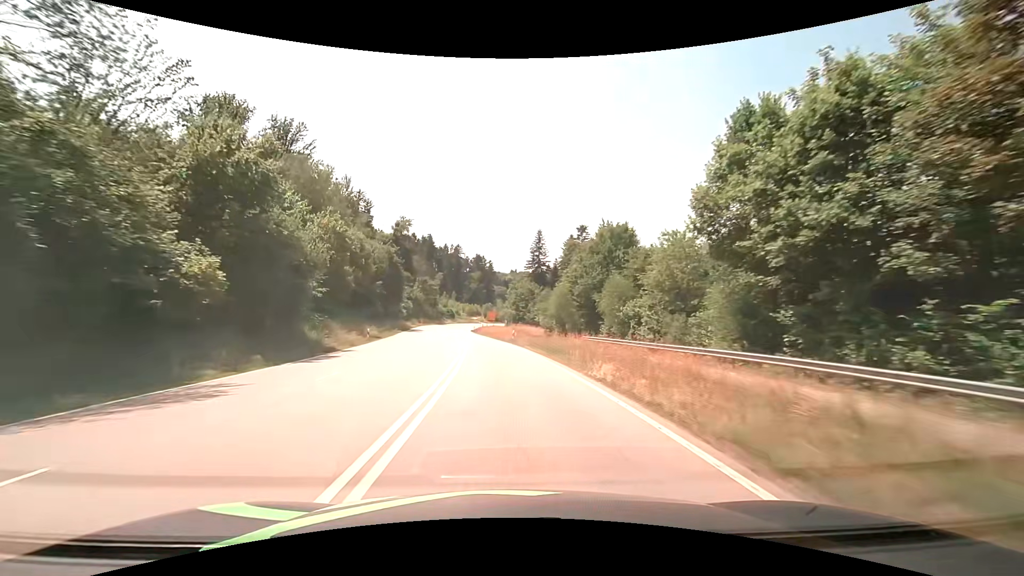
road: secondary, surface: asphalt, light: Day
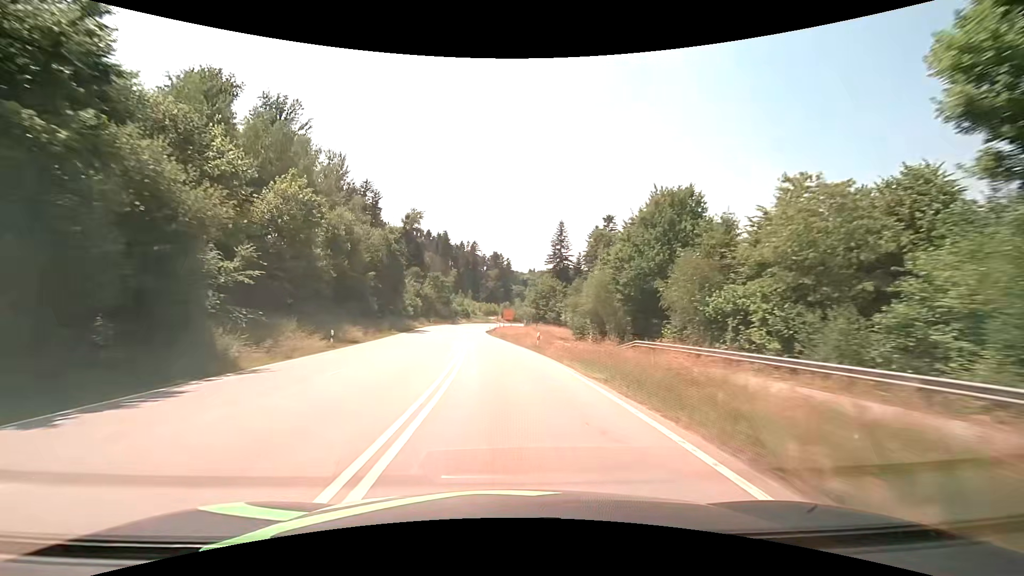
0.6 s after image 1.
(-0.2, +12.5) m; -2°
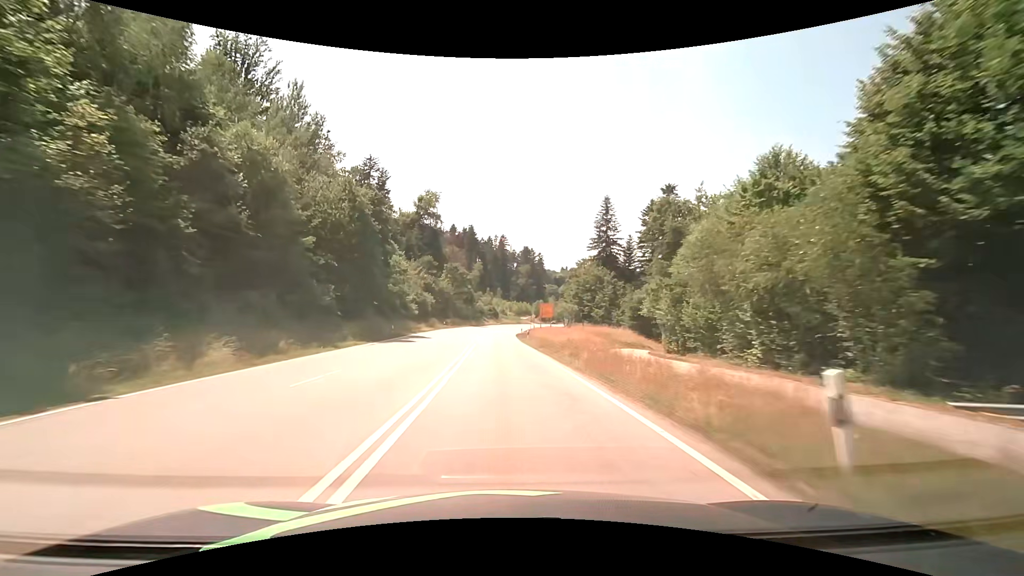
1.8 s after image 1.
(-0.6, +25.0) m; -3°
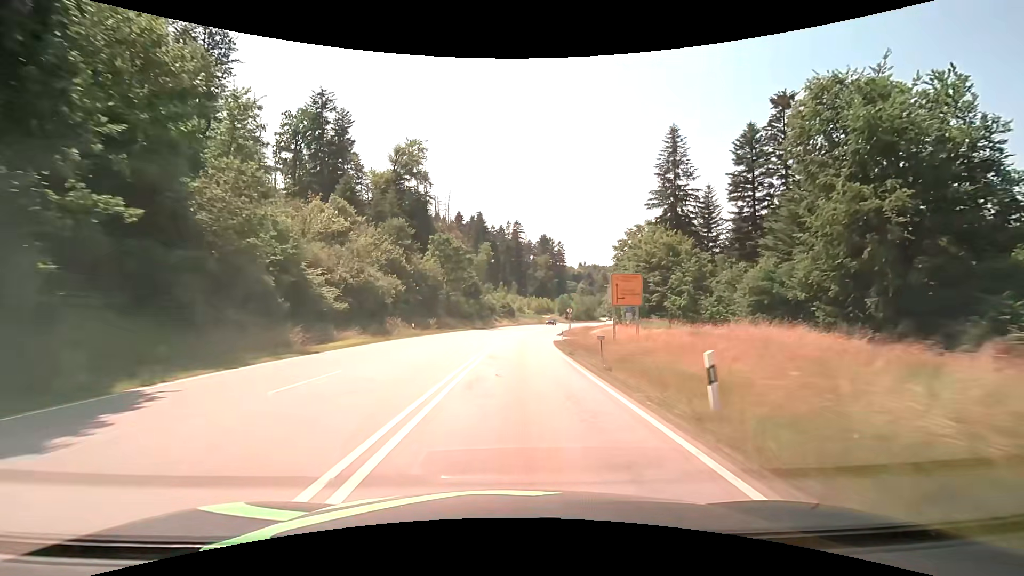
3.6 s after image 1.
(-1.0, +37.3) m; -2°
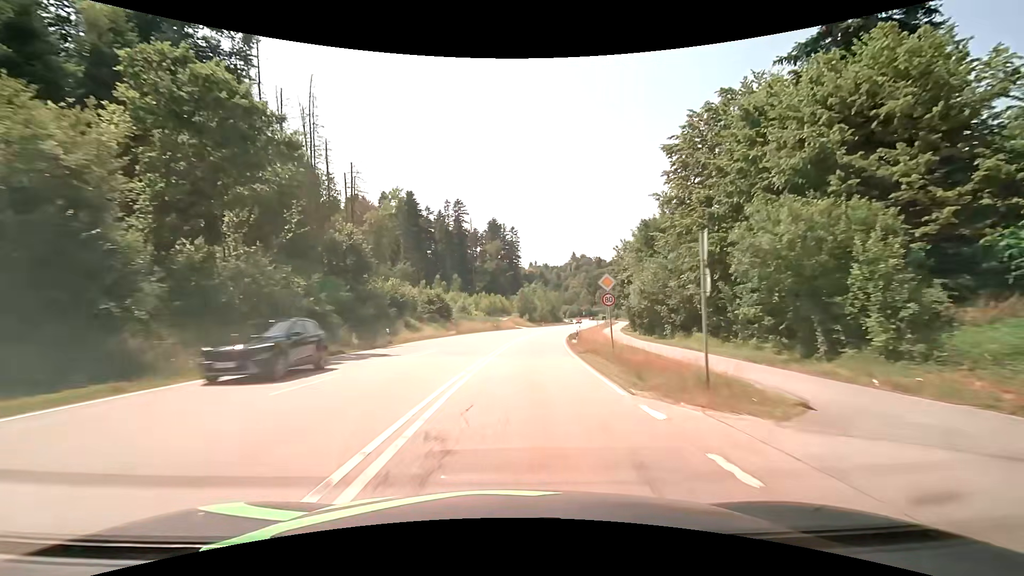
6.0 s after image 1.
(+1.8, +48.0) m; +5°
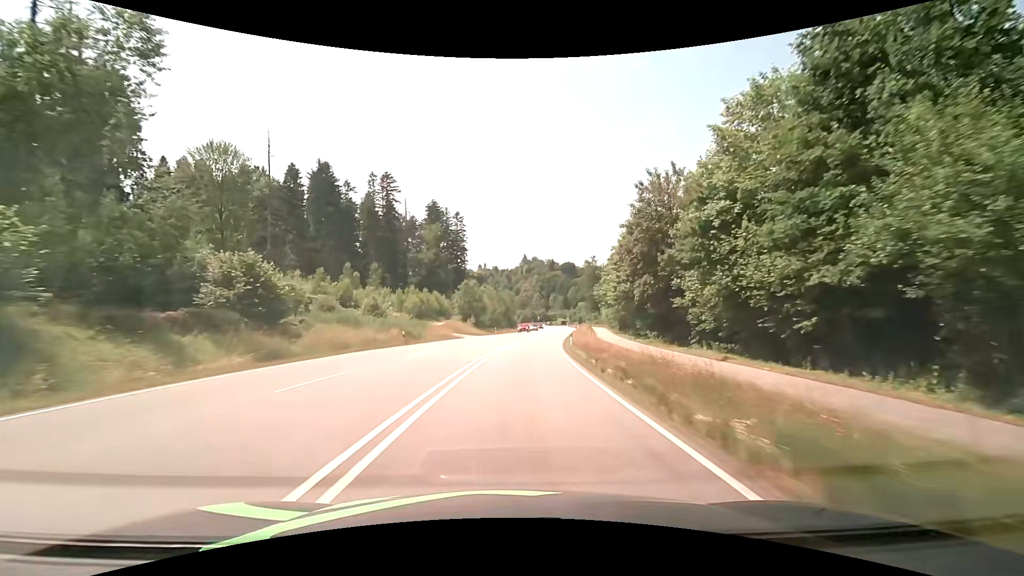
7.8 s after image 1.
(+1.9, +34.7) m; +7°
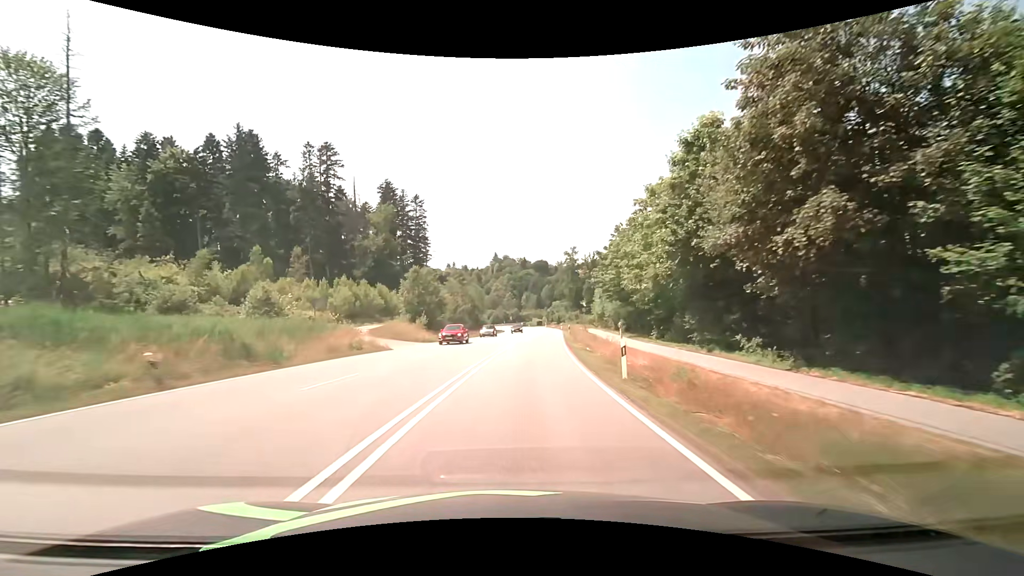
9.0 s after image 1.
(+0.4, +22.5) m; +3°
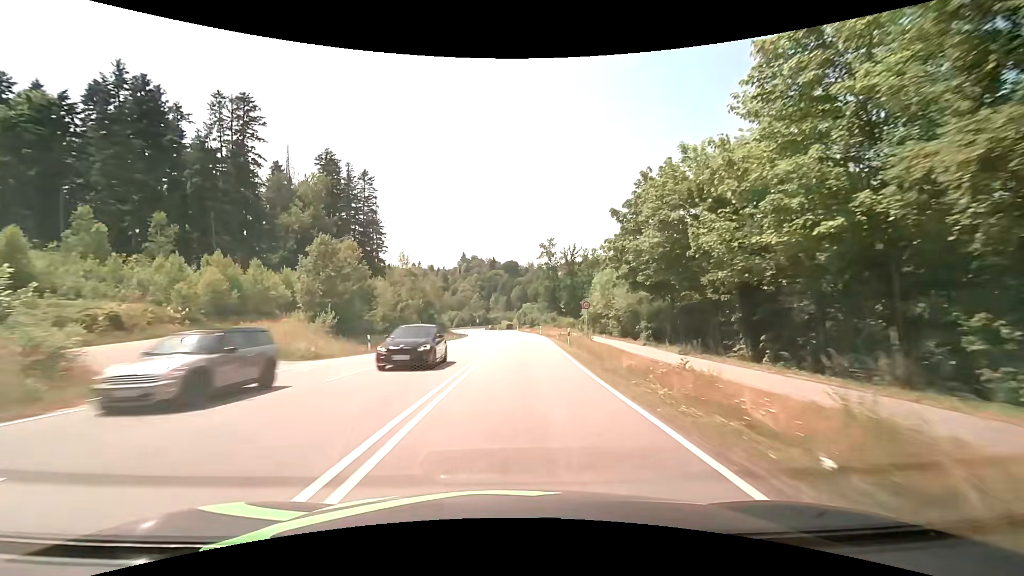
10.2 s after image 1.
(+0.7, +21.9) m; +4°
(0, +10) (0, +20) (+1, +30) (+1, +40) (+1, +50) (+1, +60) (+2, +70) (+2, +80) (+1, +90) (+1, +100) m
